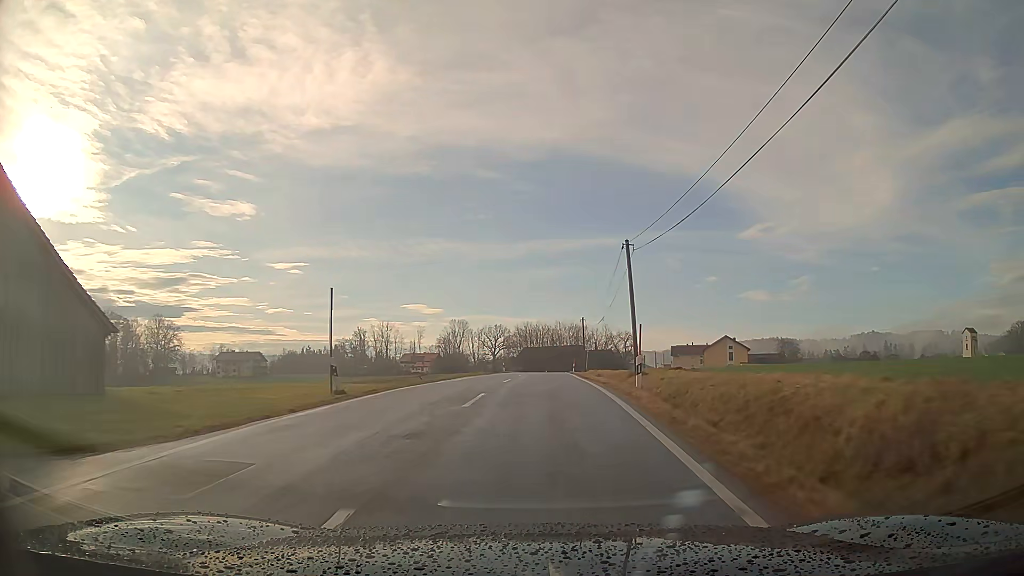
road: tertiary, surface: asphalt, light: Day
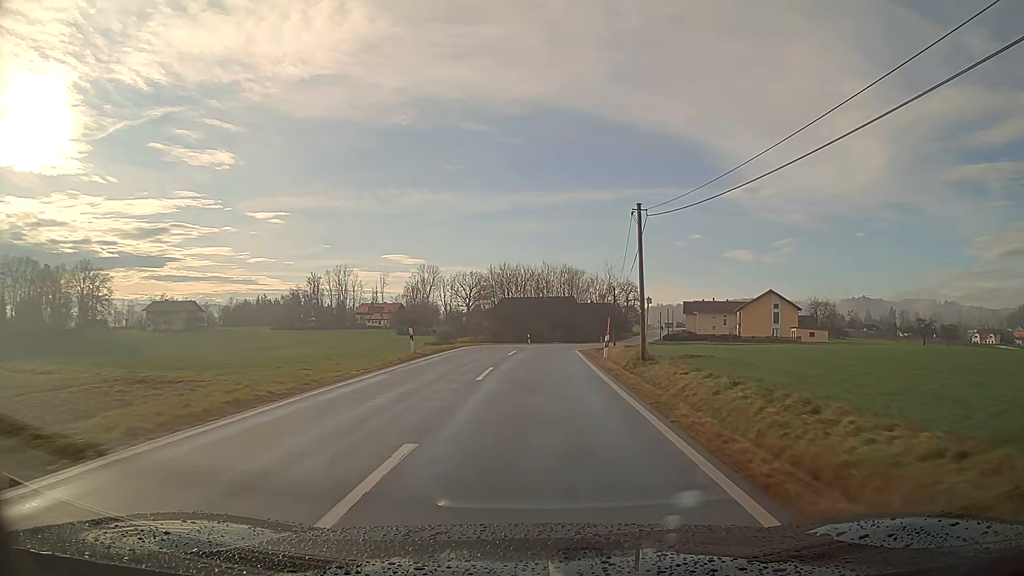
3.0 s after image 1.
(+0.7, +45.9) m; +2°
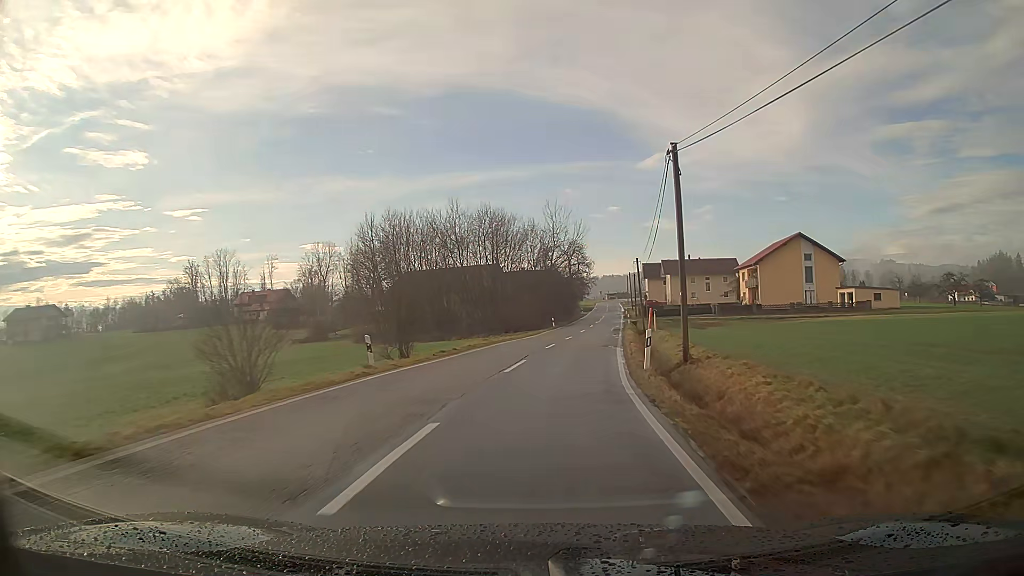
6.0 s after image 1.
(+2.1, +46.6) m; +7°
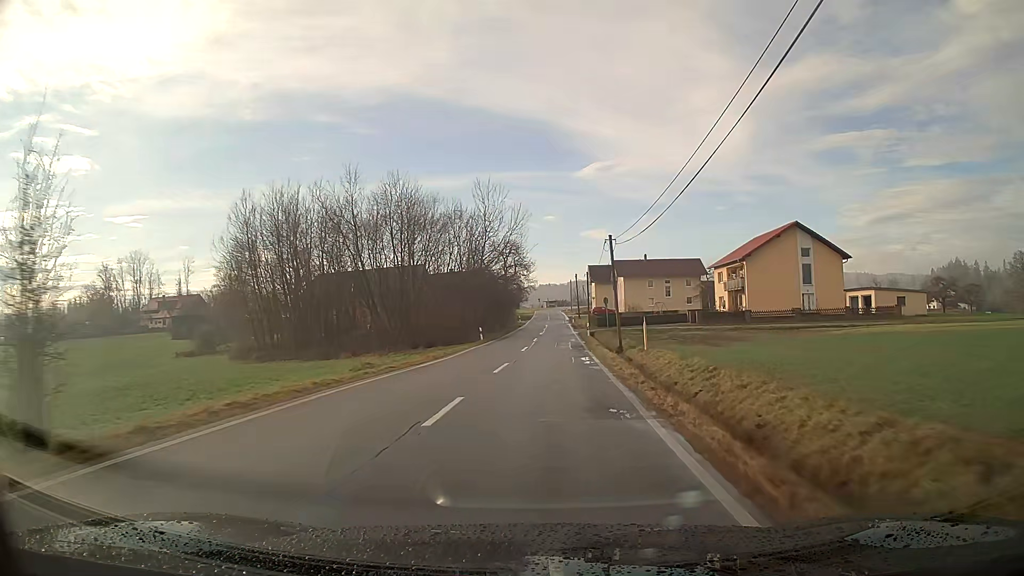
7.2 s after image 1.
(+0.9, +18.7) m; +5°
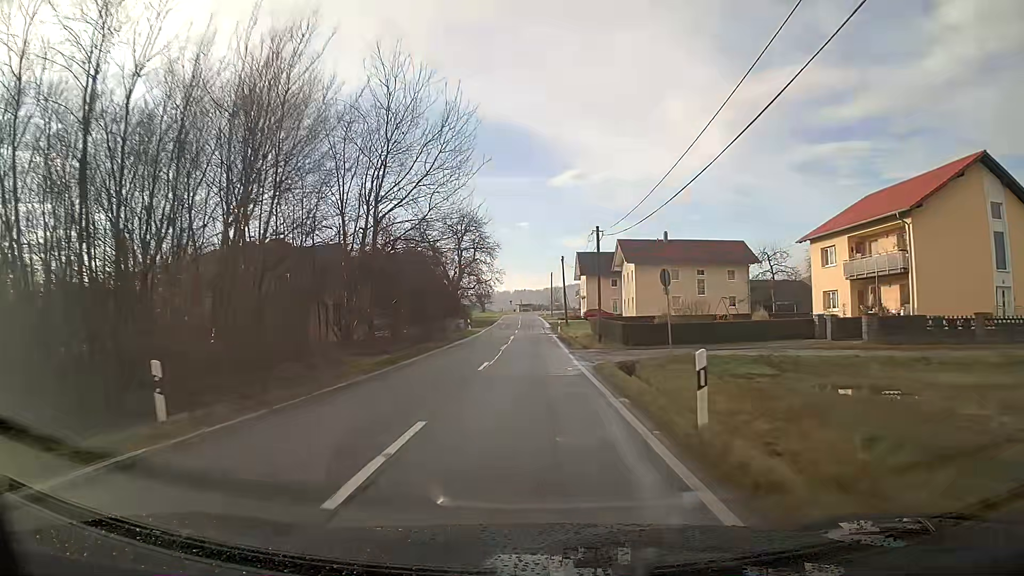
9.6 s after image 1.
(+0.8, +37.0) m; +1°
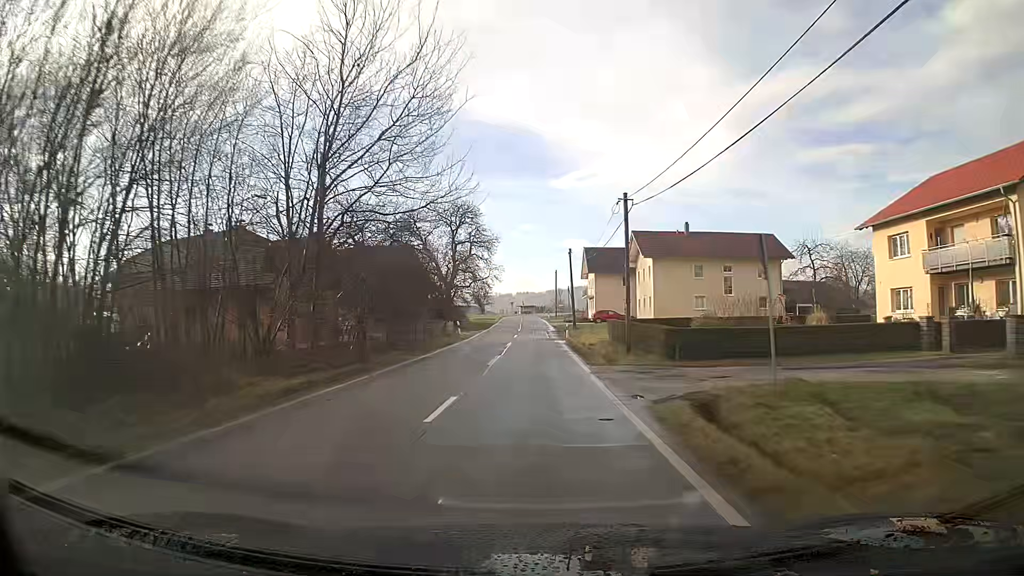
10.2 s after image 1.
(0.0, +9.2) m; 0°
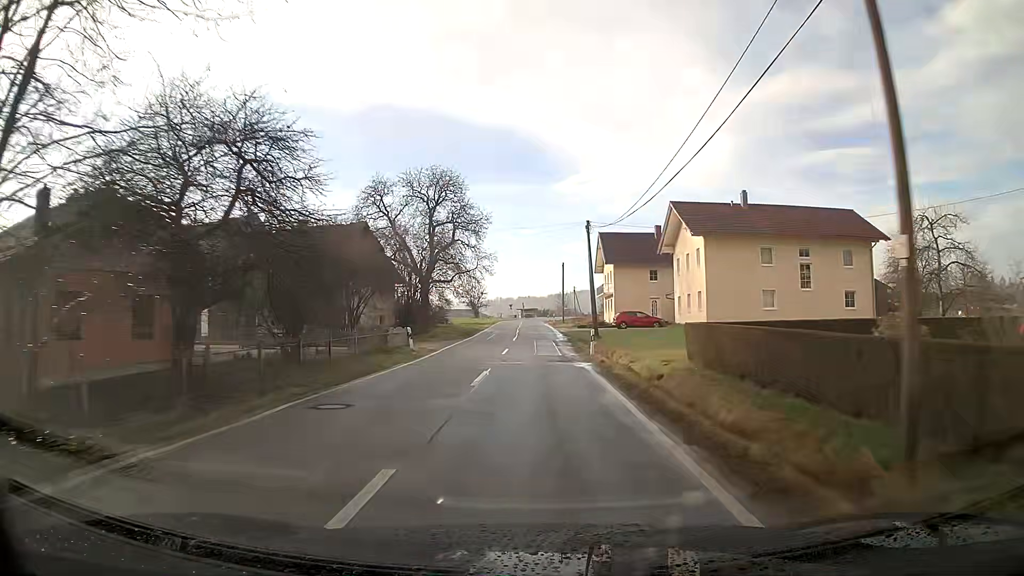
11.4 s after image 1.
(0.0, +18.2) m; 0°
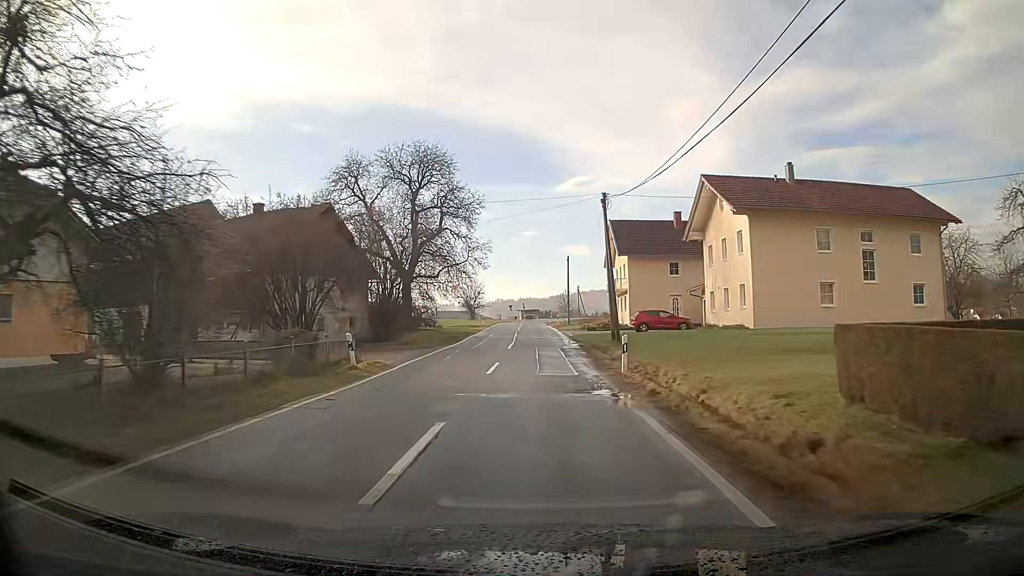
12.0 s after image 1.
(0.0, +9.1) m; 0°
